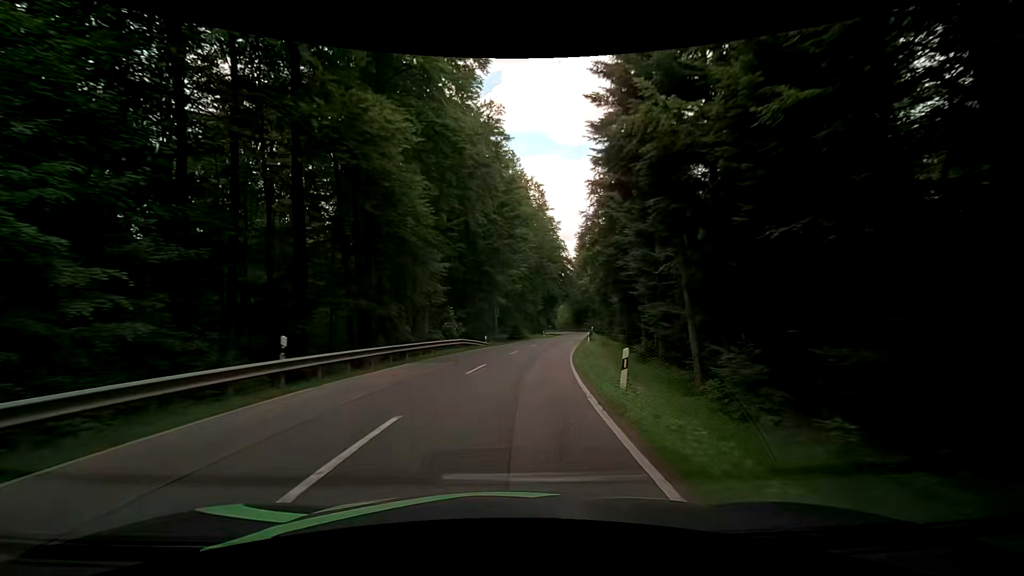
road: secondary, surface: asphalt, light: Day
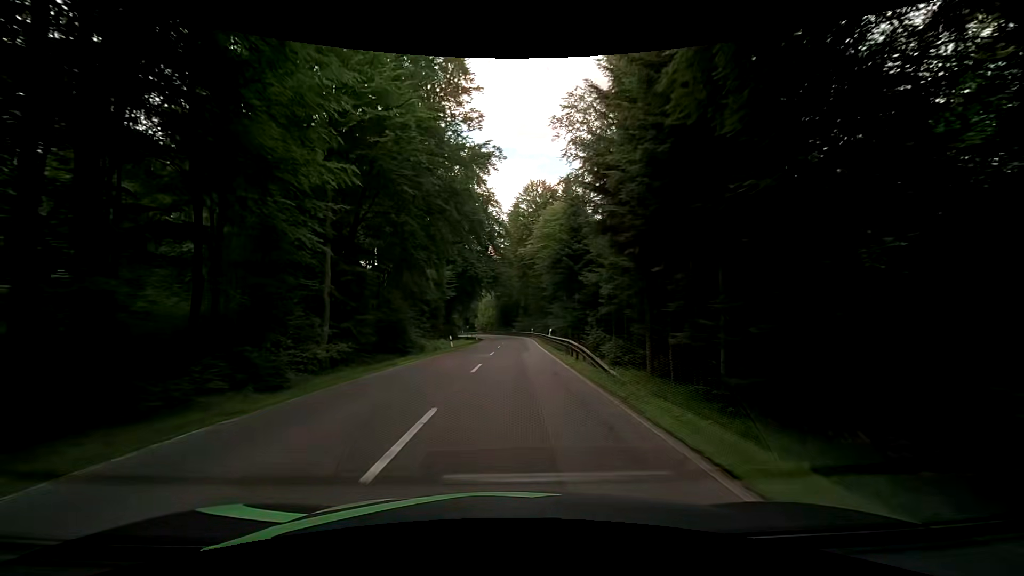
(+3.5, +42.8) m; +9°
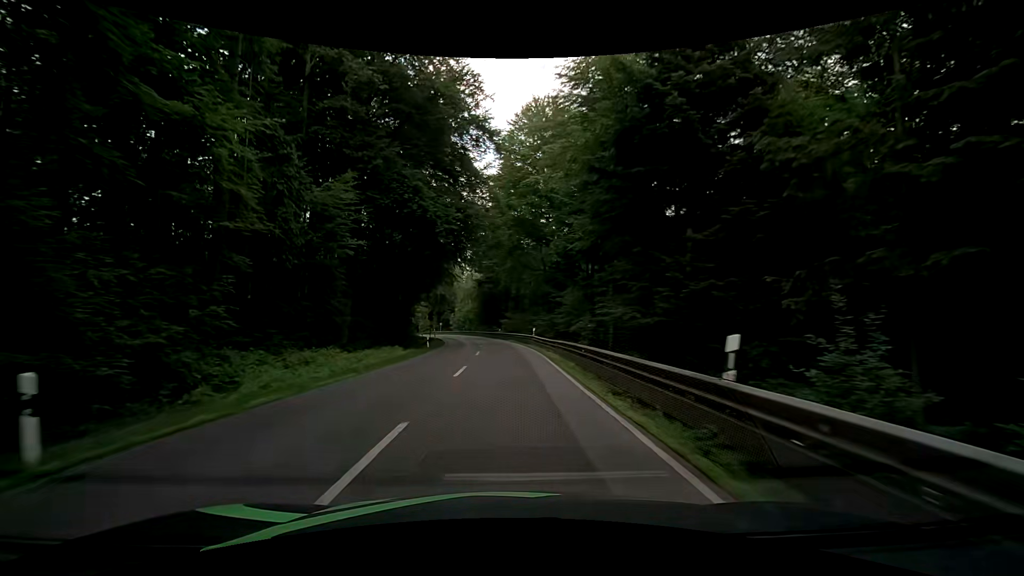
(+0.8, +34.6) m; +3°
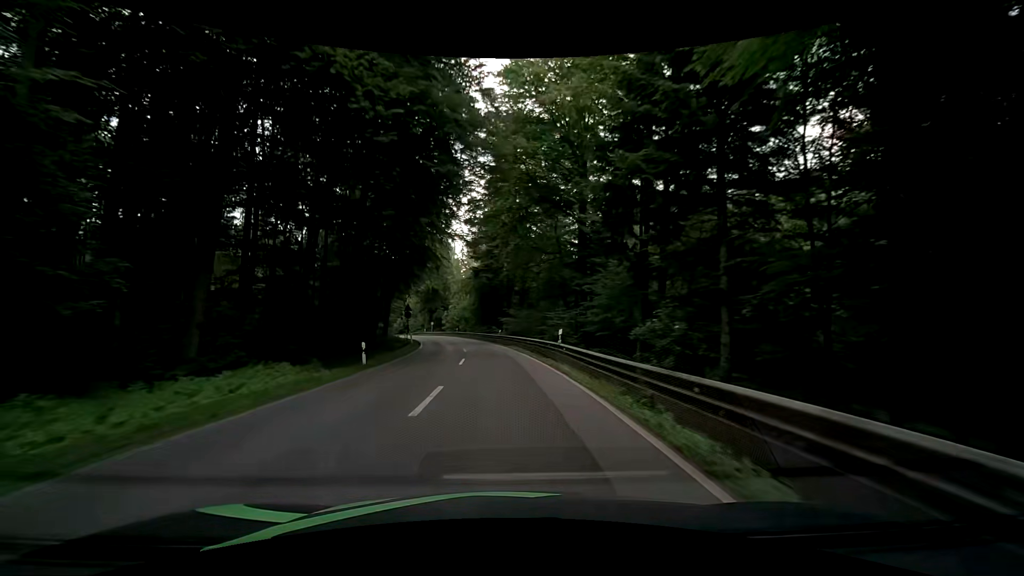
(-0.3, +17.6) m; -1°
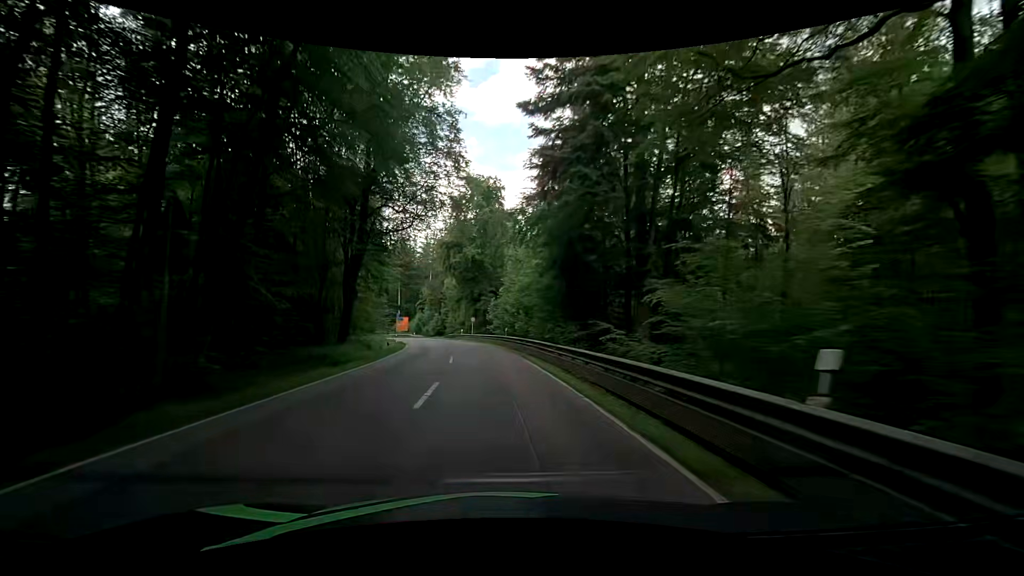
(-3.0, +43.9) m; -9°
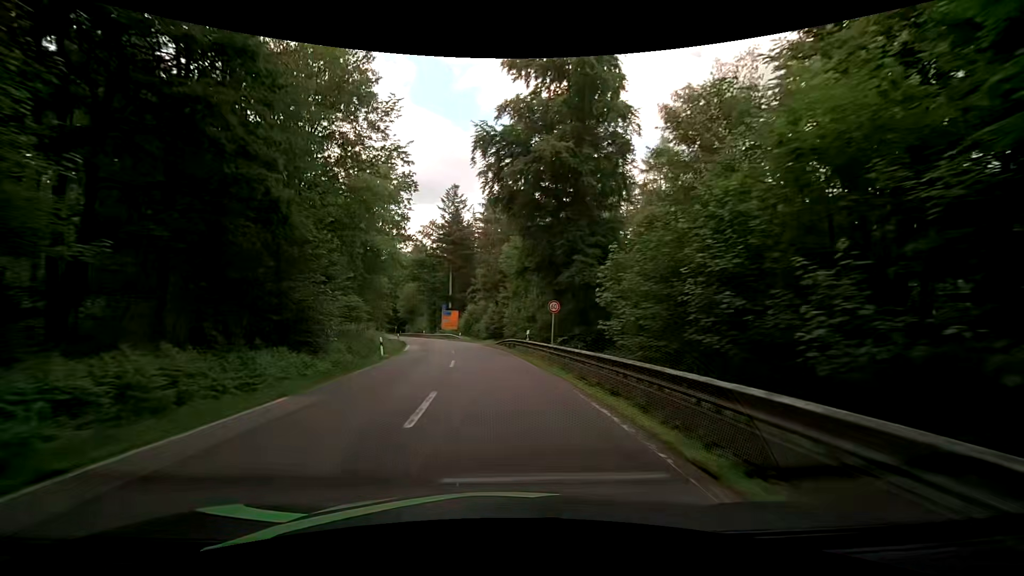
(-2.1, +35.2) m; -6°
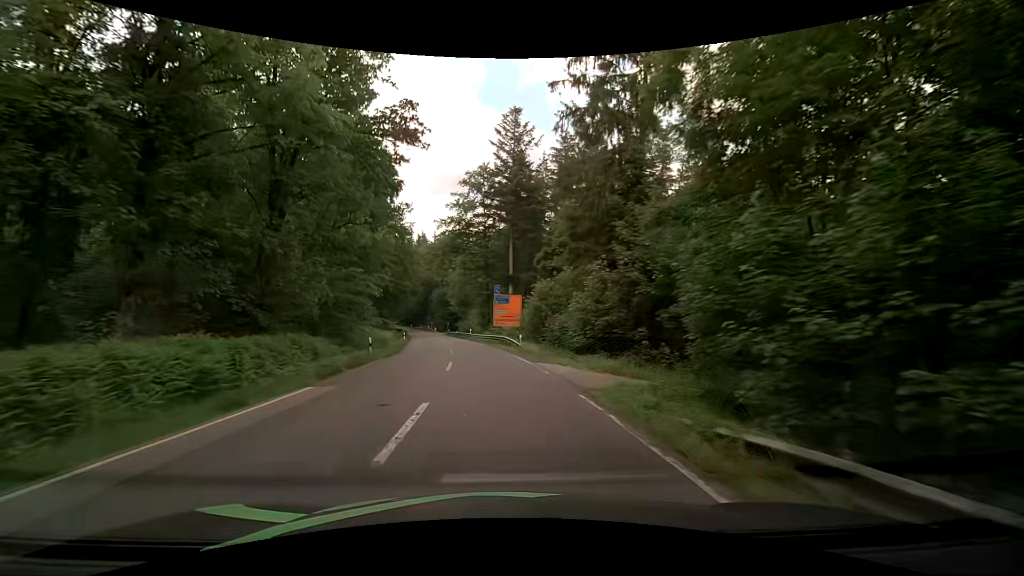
(-3.3, +35.3) m; -9°
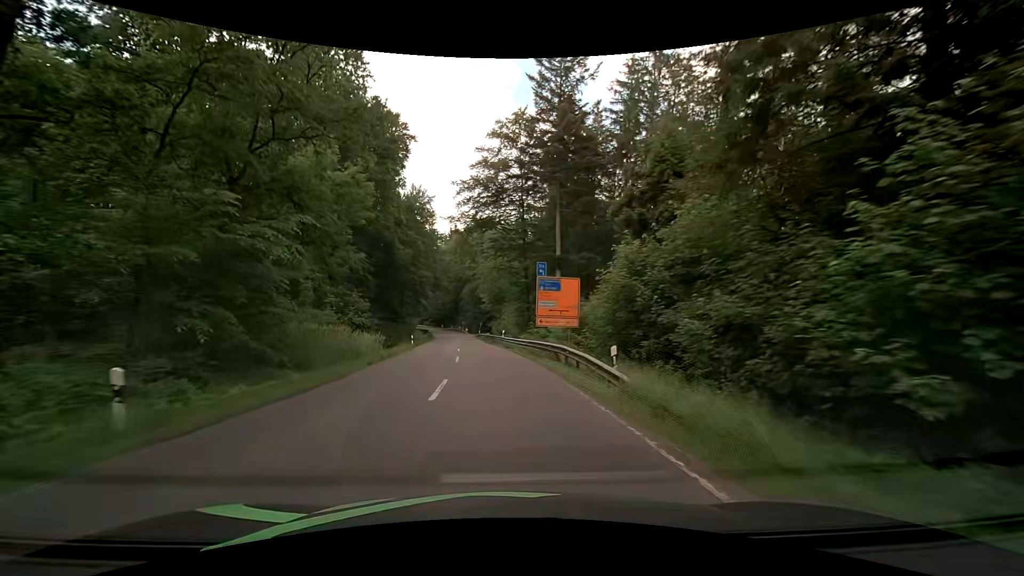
(-0.7, +17.8) m; -4°
